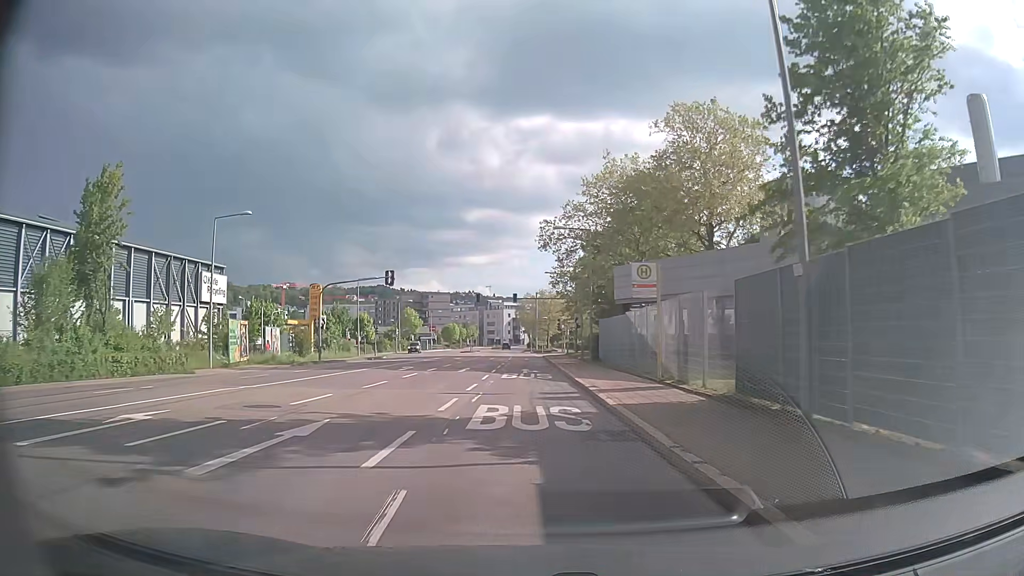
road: secondary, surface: asphalt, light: Day
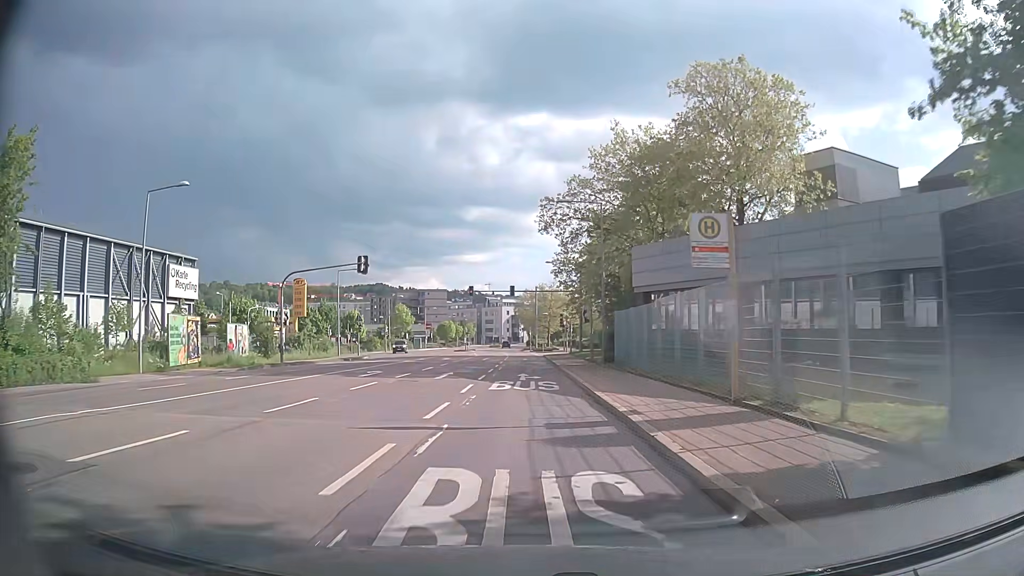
(0.0, +7.4) m; 0°
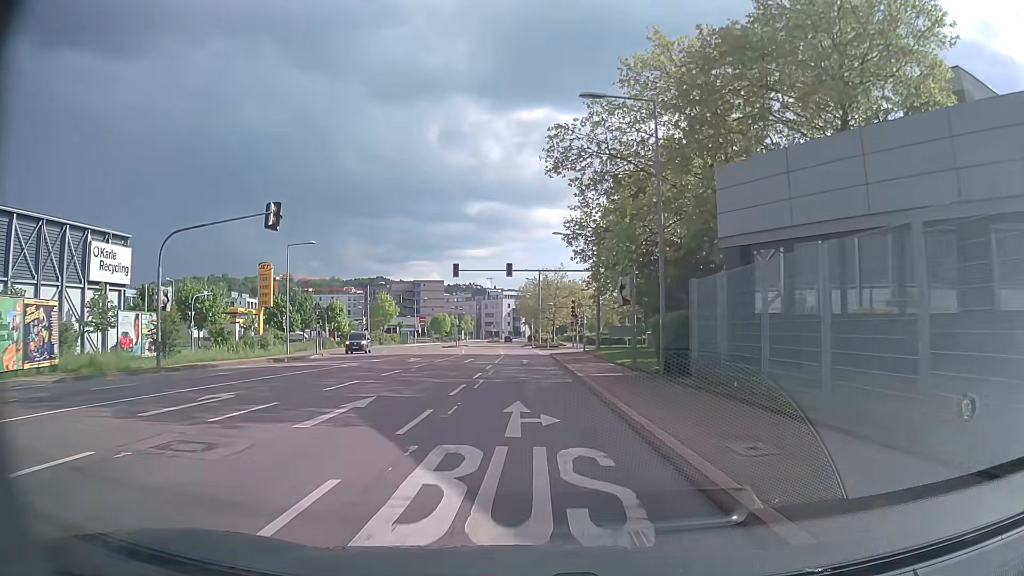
(-0.1, +14.6) m; 0°
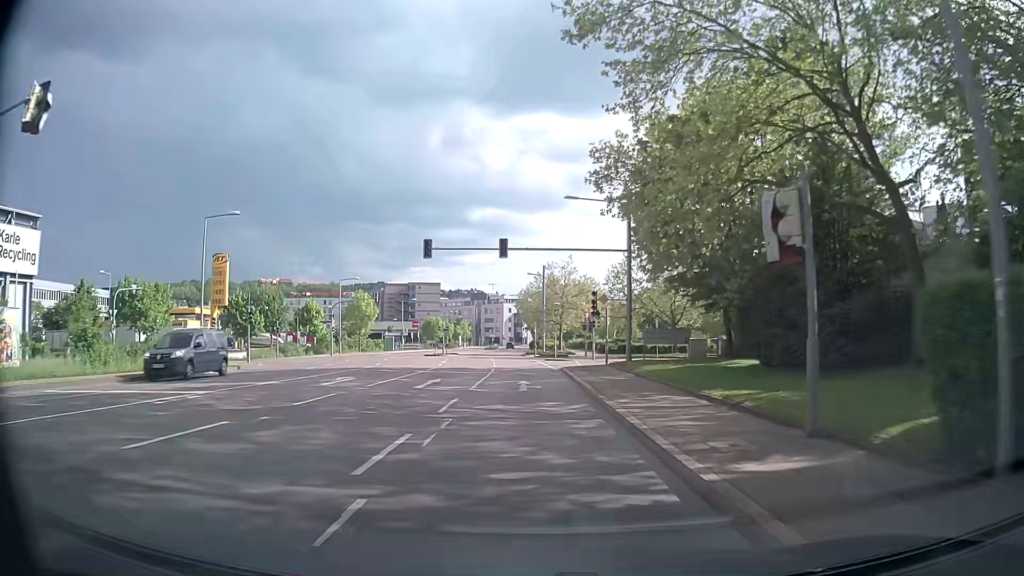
(-0.1, +14.5) m; -1°
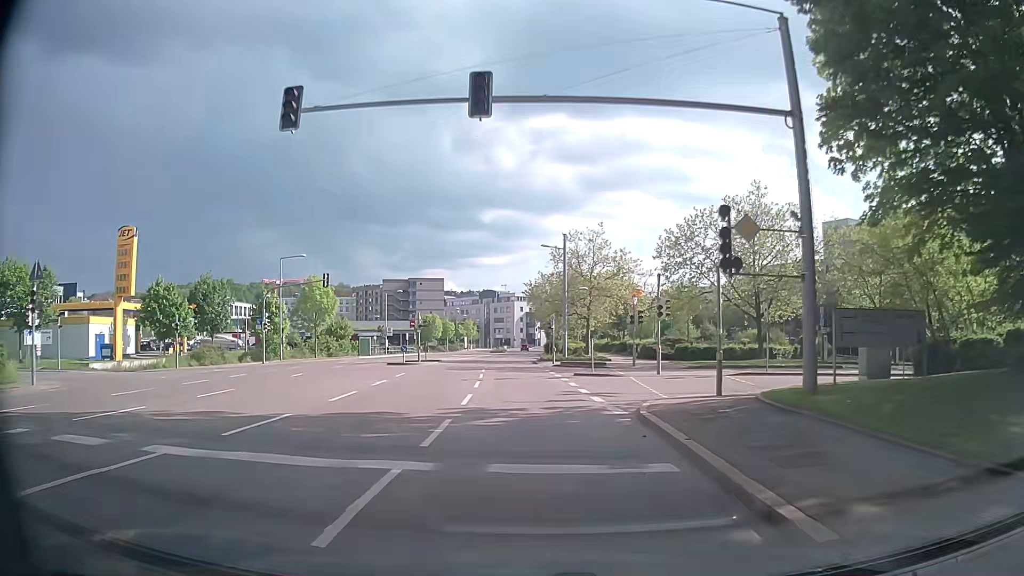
(-0.1, +21.7) m; -1°
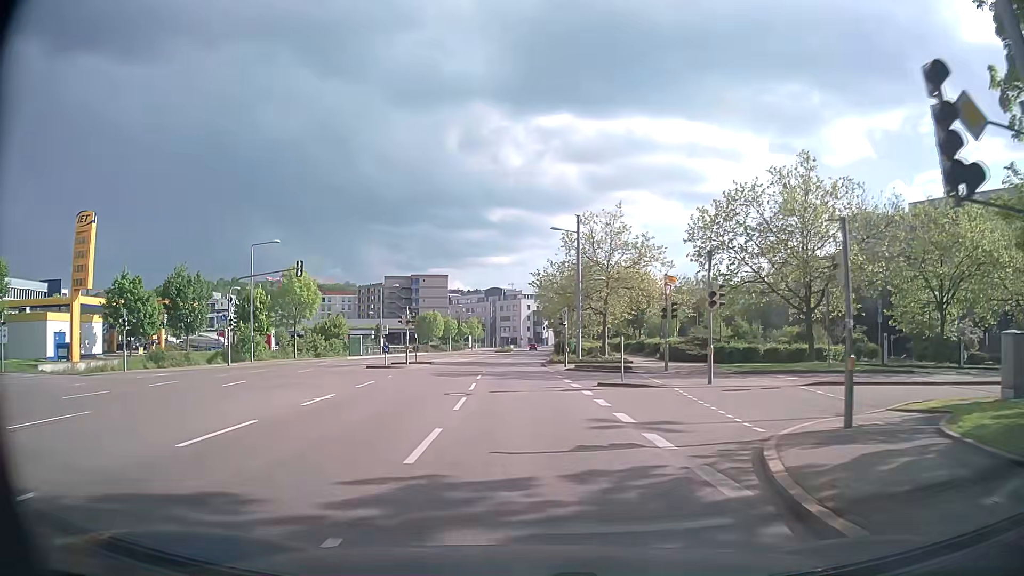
(0.0, +7.3) m; -1°
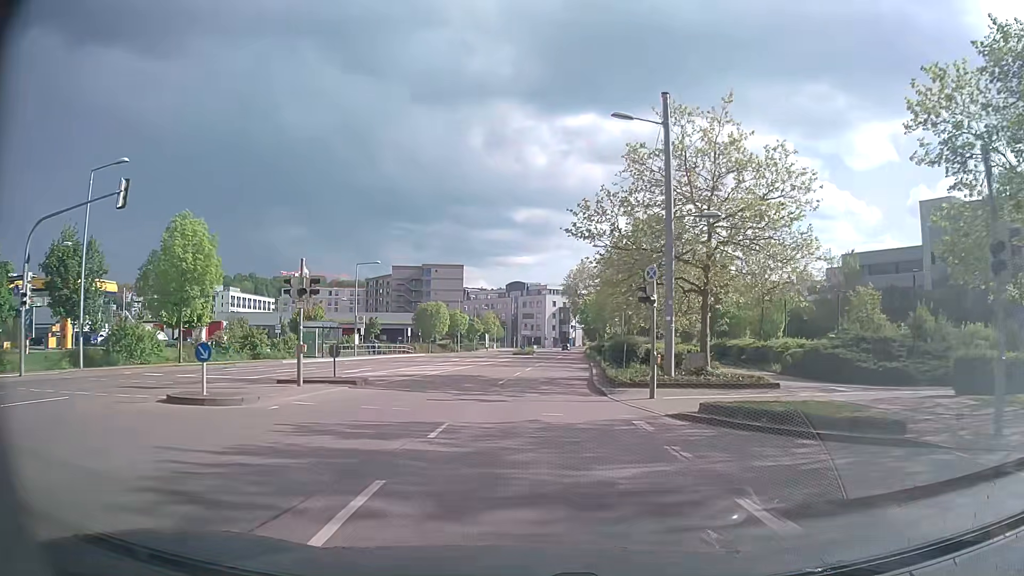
(-0.4, +22.2) m; -2°
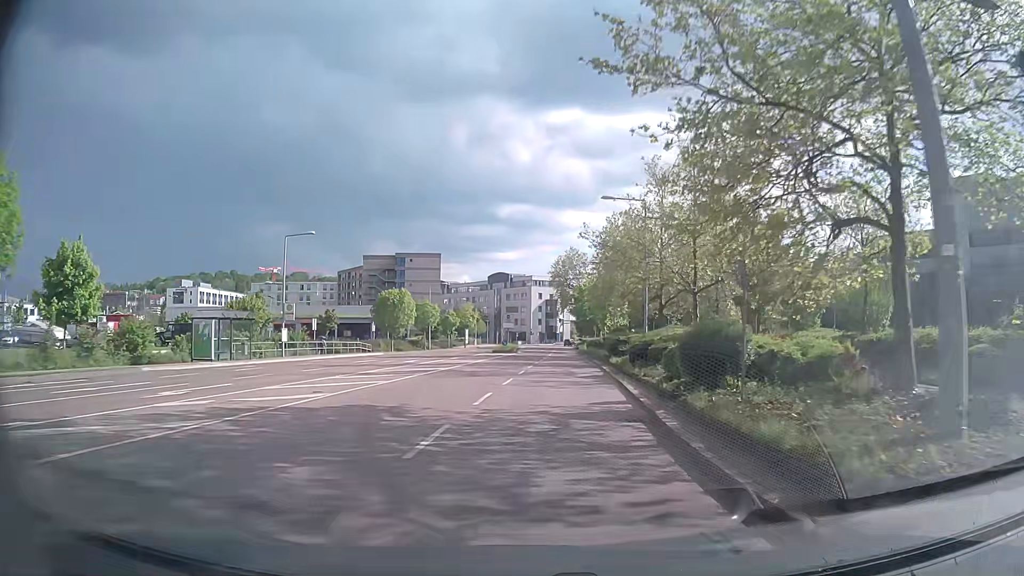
(+0.1, +15.1) m; +1°
(0, +10) (+1, +20) (+1, +30) (+2, +40) (+3, +50) (+3, +60) (+4, +70) (+4, +80) (+5, +90) (+5, +100) m
